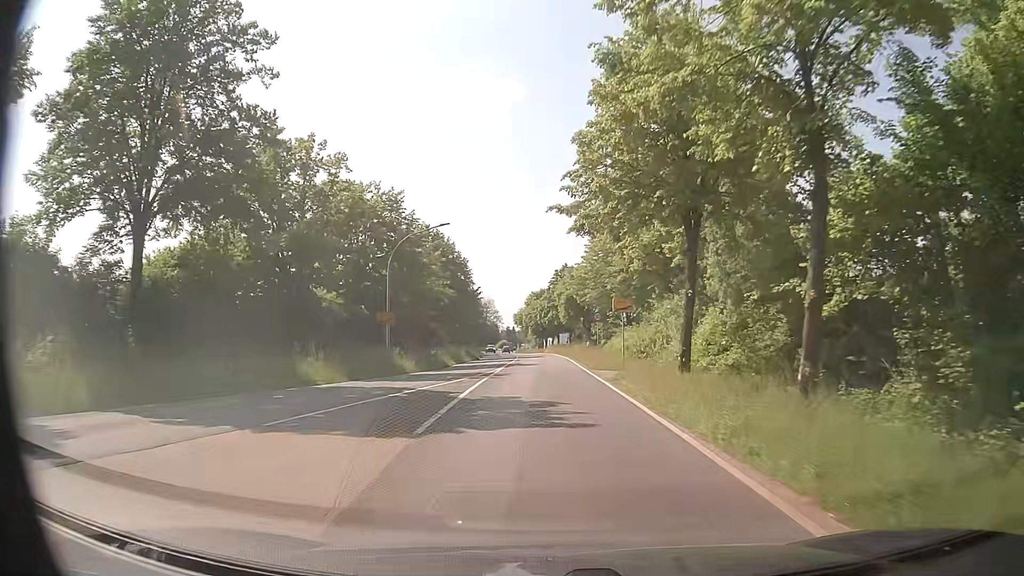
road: primary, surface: asphalt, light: Day
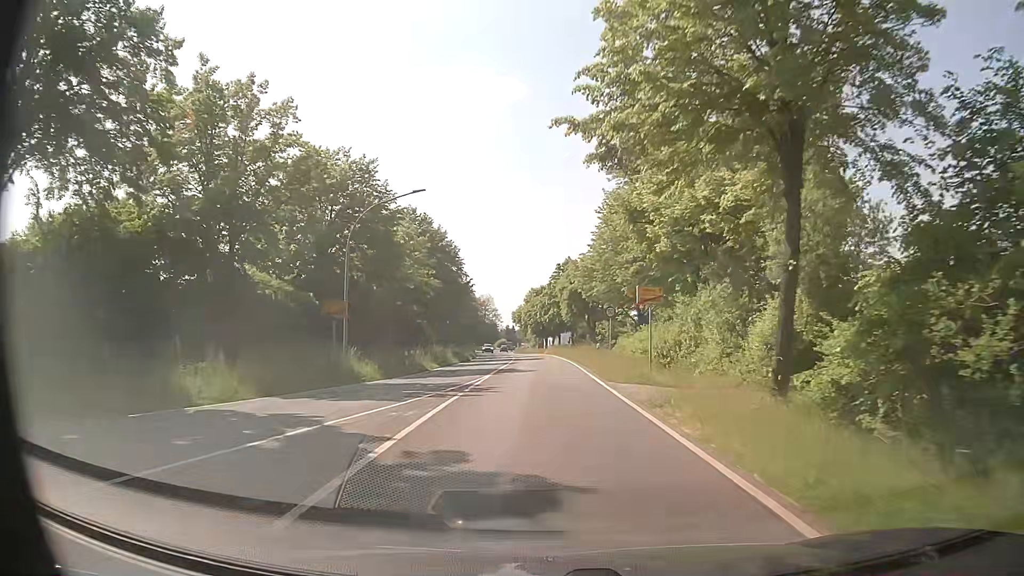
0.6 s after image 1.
(0.0, +7.9) m; +1°
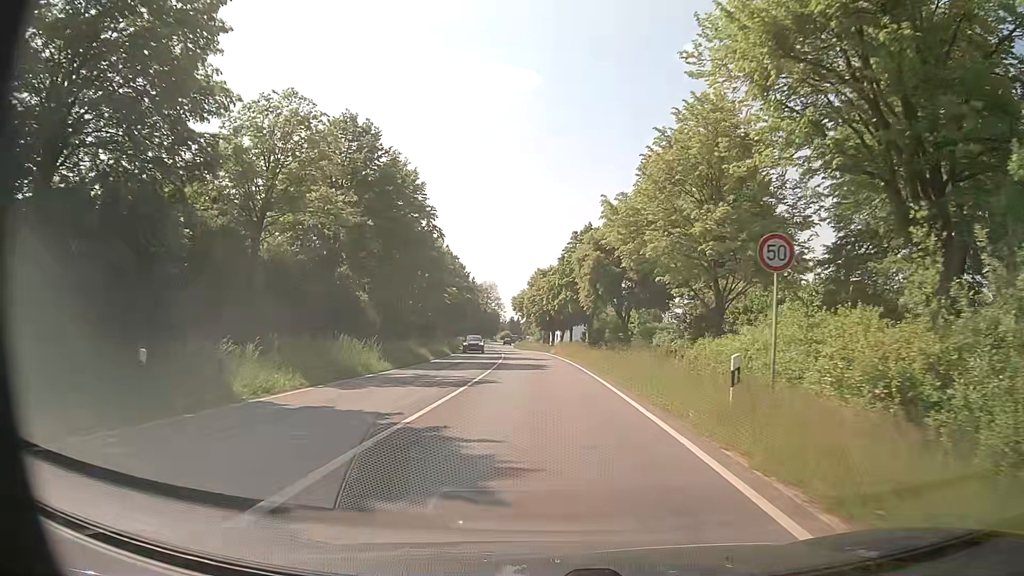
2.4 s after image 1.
(-0.3, +23.6) m; -1°
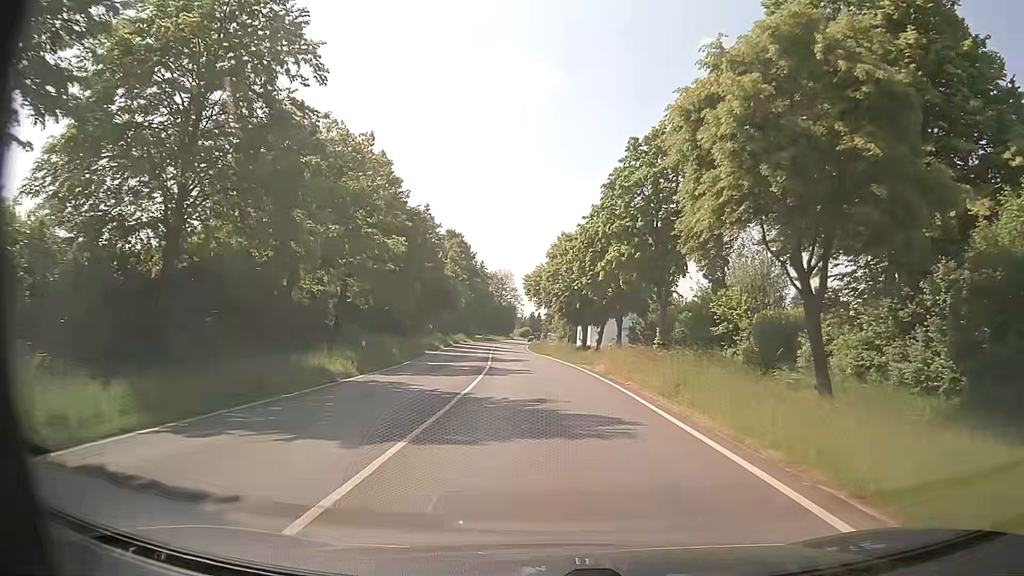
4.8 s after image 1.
(-0.6, +31.3) m; -2°
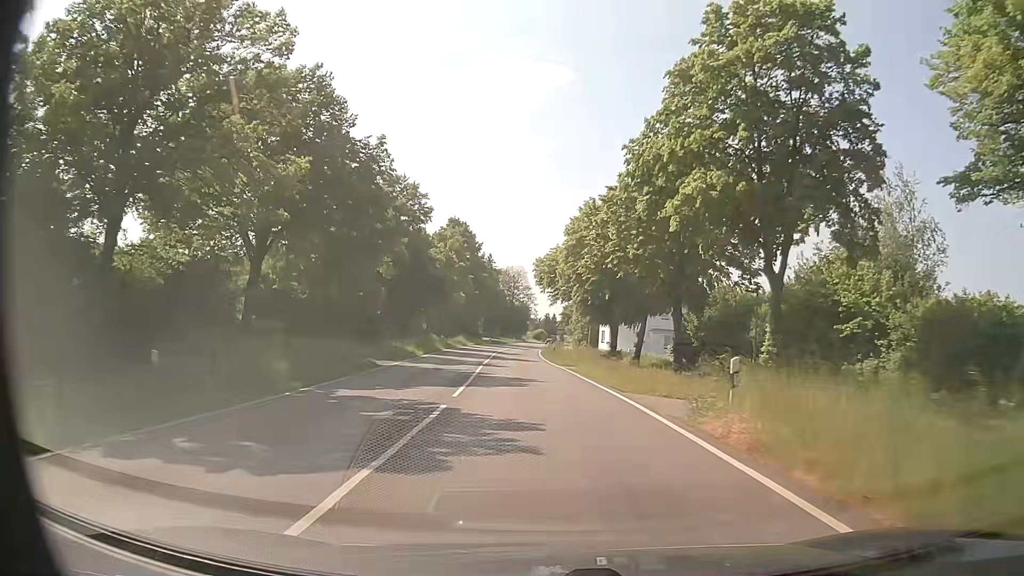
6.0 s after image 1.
(-0.2, +15.6) m; -1°
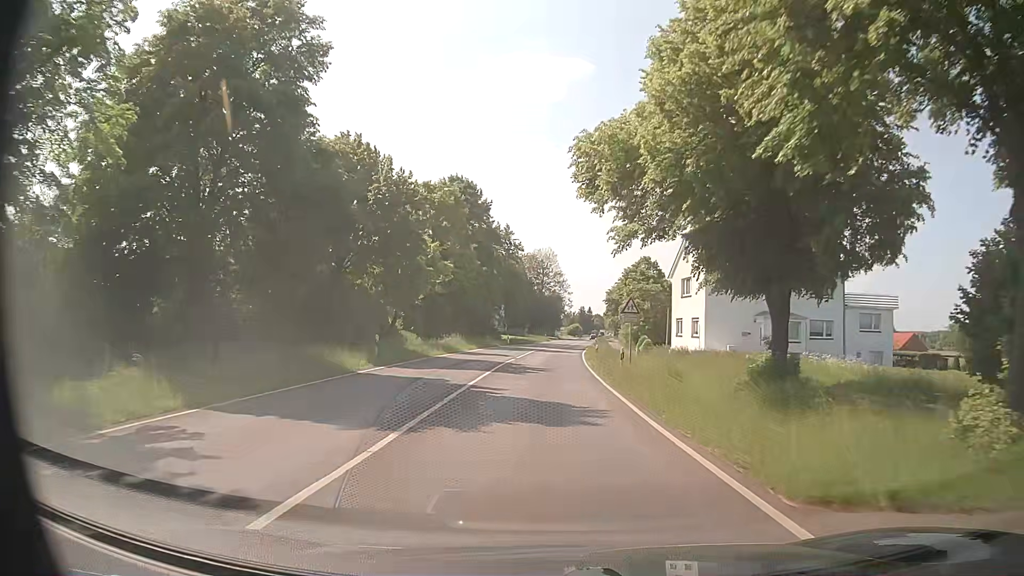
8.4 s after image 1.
(-0.8, +31.2) m; -2°
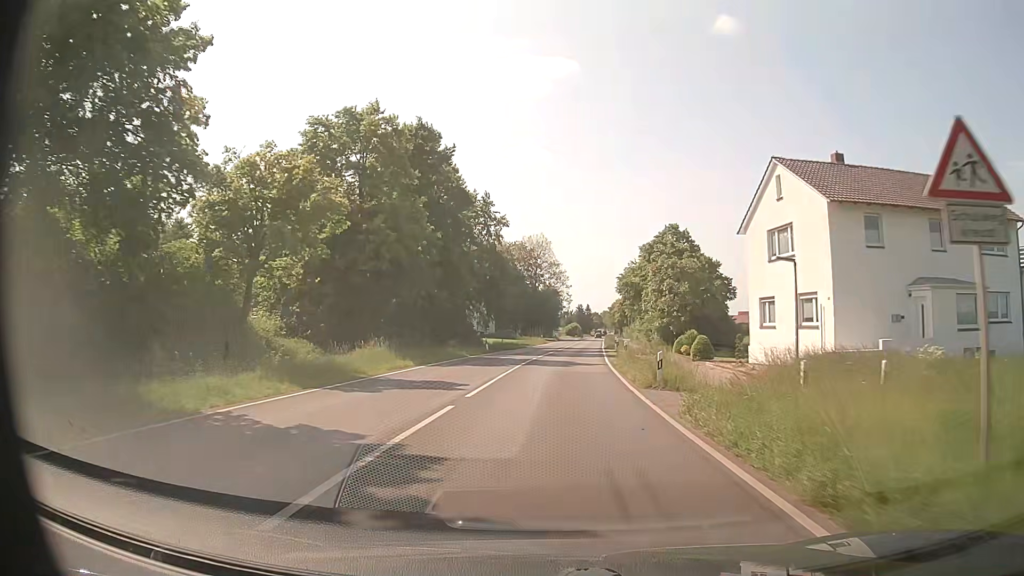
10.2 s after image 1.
(-0.2, +23.5) m; +1°
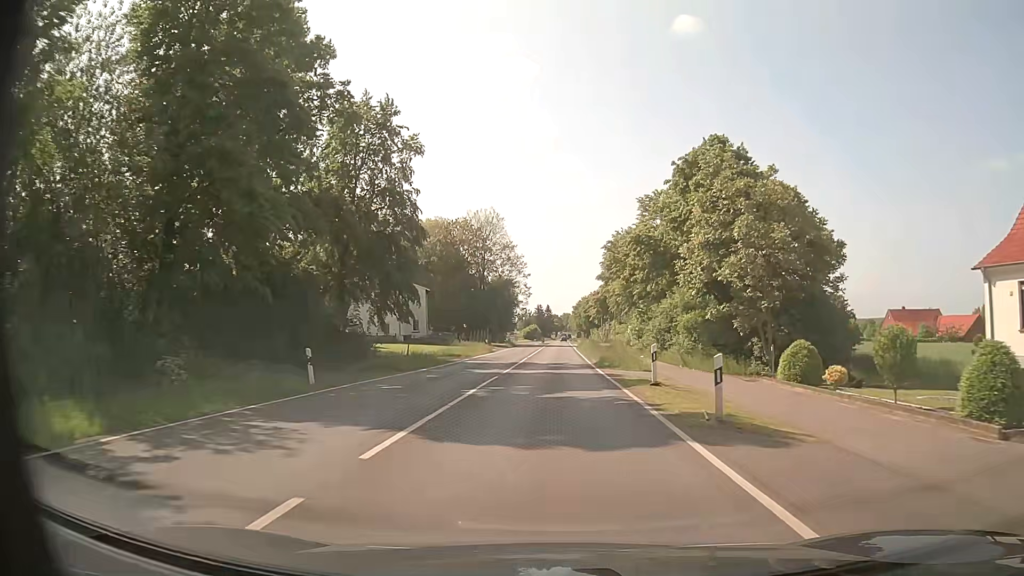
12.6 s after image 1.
(+0.6, +31.1) m; +3°
(0, +10) (0, +20) (0, +30) (+1, +40) (+1, +50) (+1, +60) (+1, +70) (+1, +80) (+2, +90) (+2, +100) m
